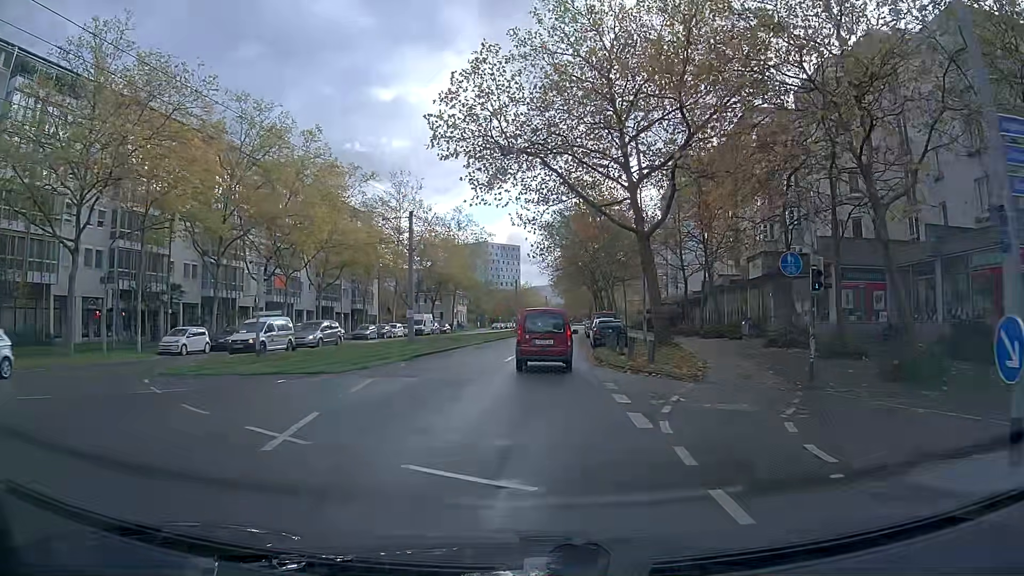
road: tertiary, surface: asphalt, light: Day
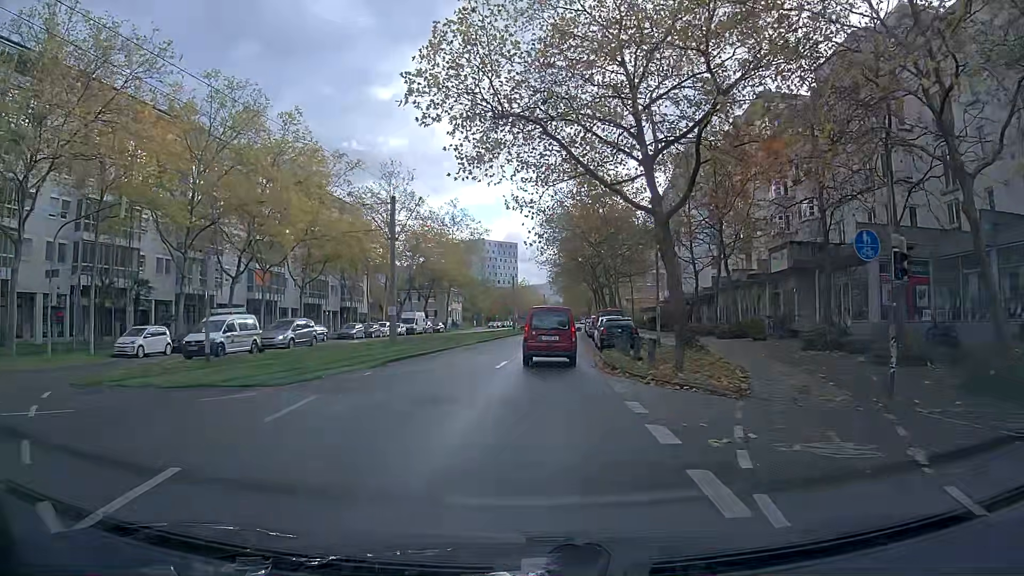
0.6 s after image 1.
(0.0, +4.2) m; 0°
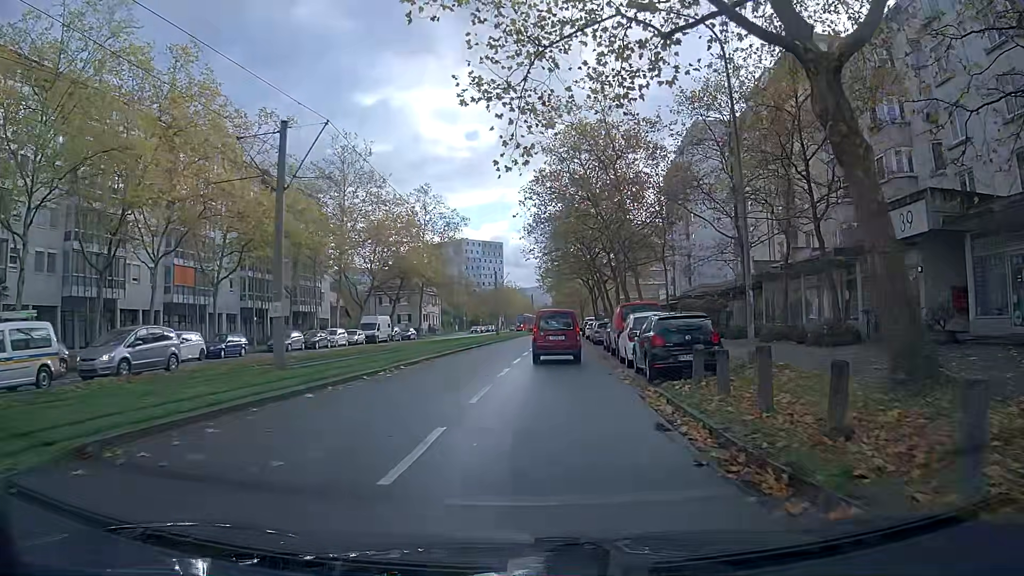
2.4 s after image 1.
(+0.2, +13.9) m; +1°
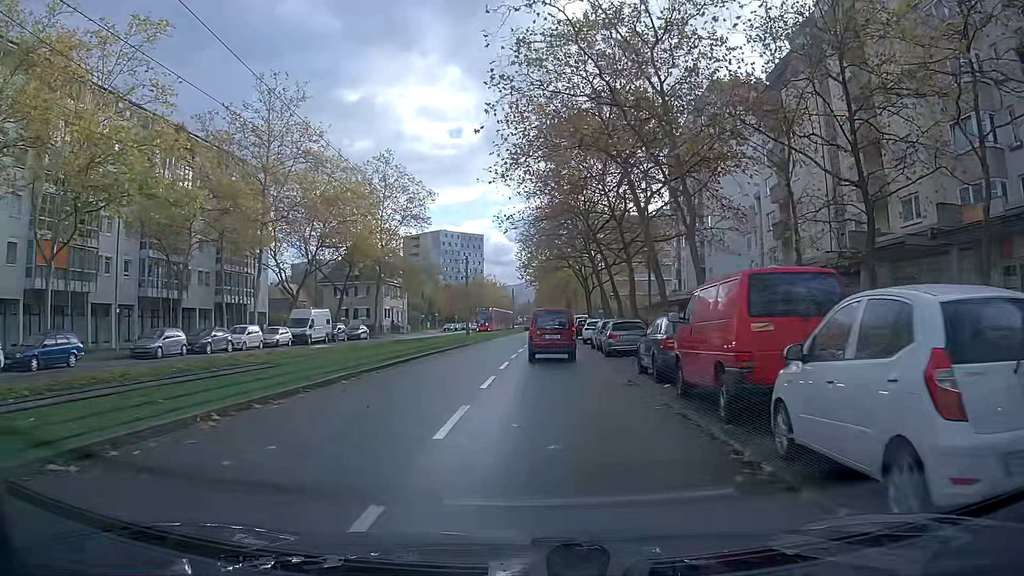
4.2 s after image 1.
(+0.1, +15.3) m; +1°
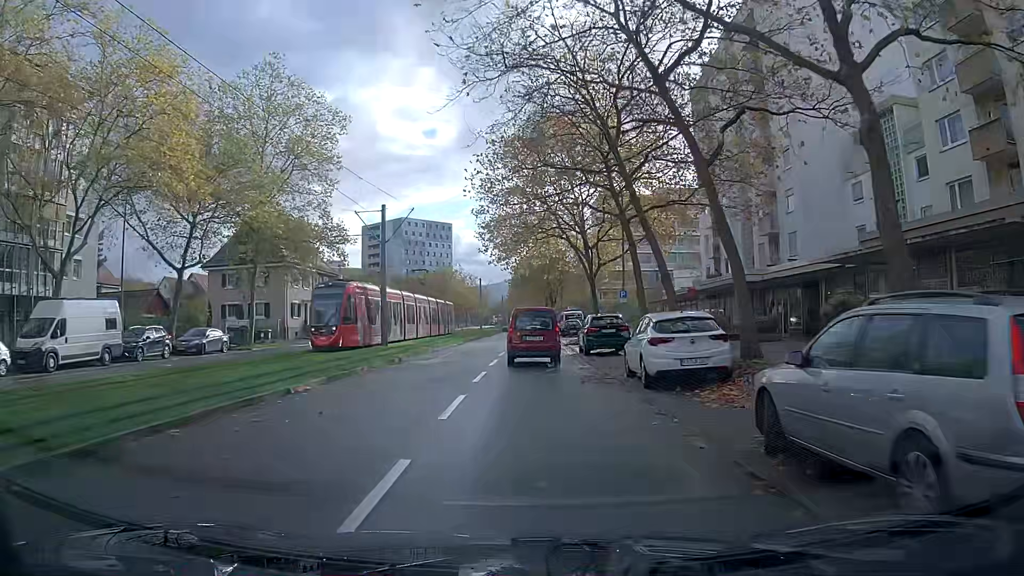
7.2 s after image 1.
(+0.6, +27.6) m; +1°
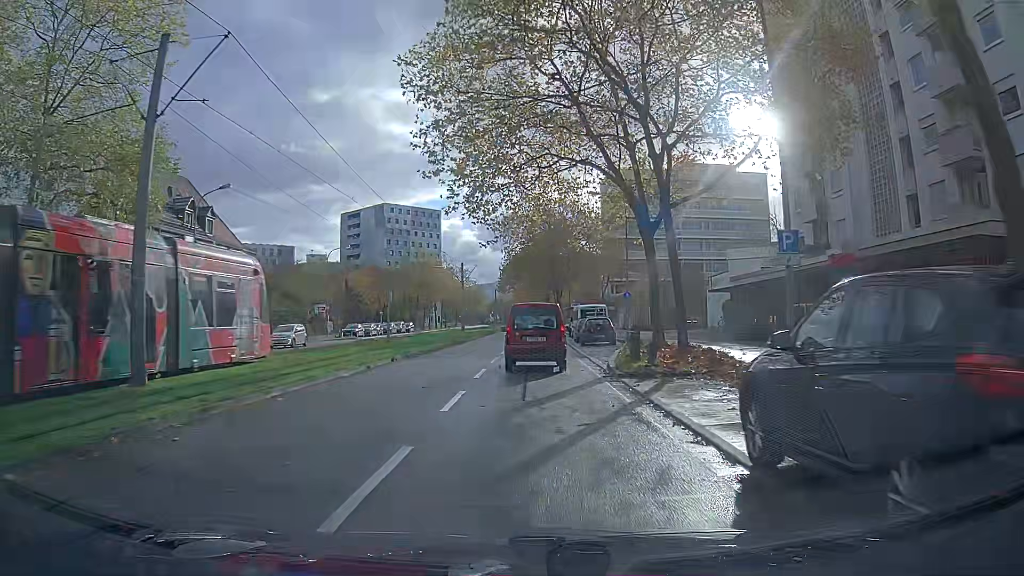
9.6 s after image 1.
(+0.1, +22.8) m; +2°
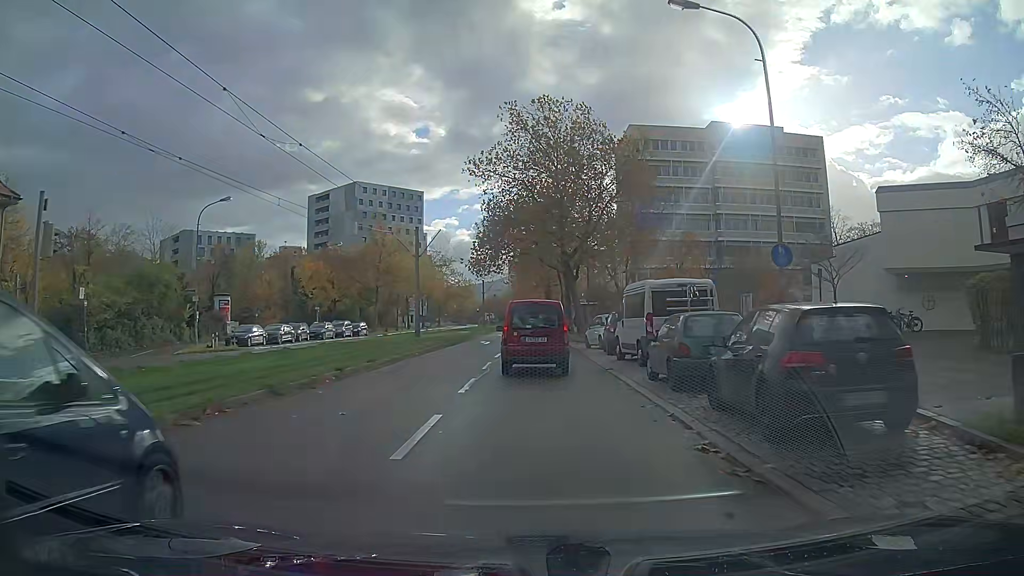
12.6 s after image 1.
(-0.3, +27.0) m; -1°
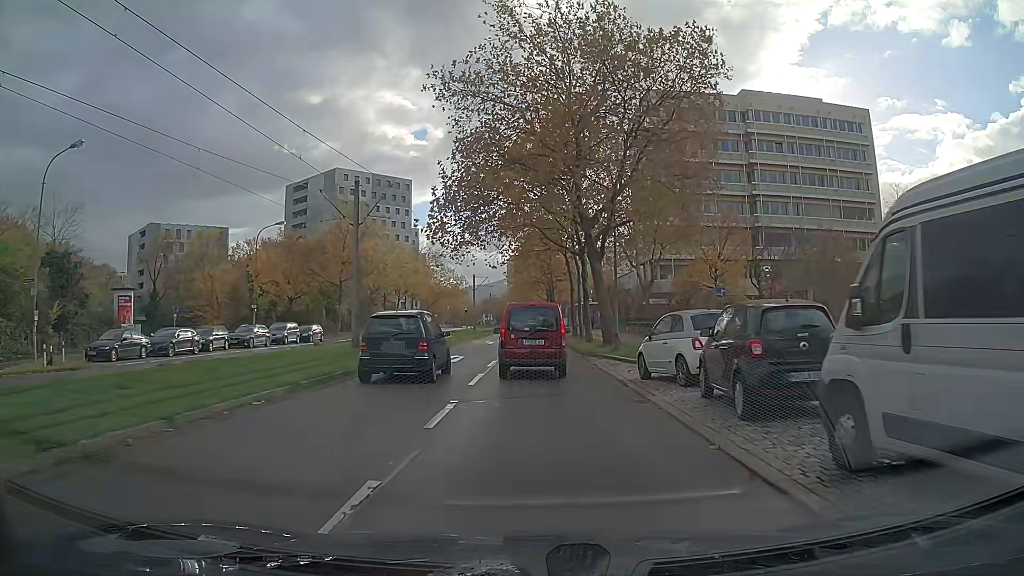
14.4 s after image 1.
(+0.1, +15.6) m; 0°
